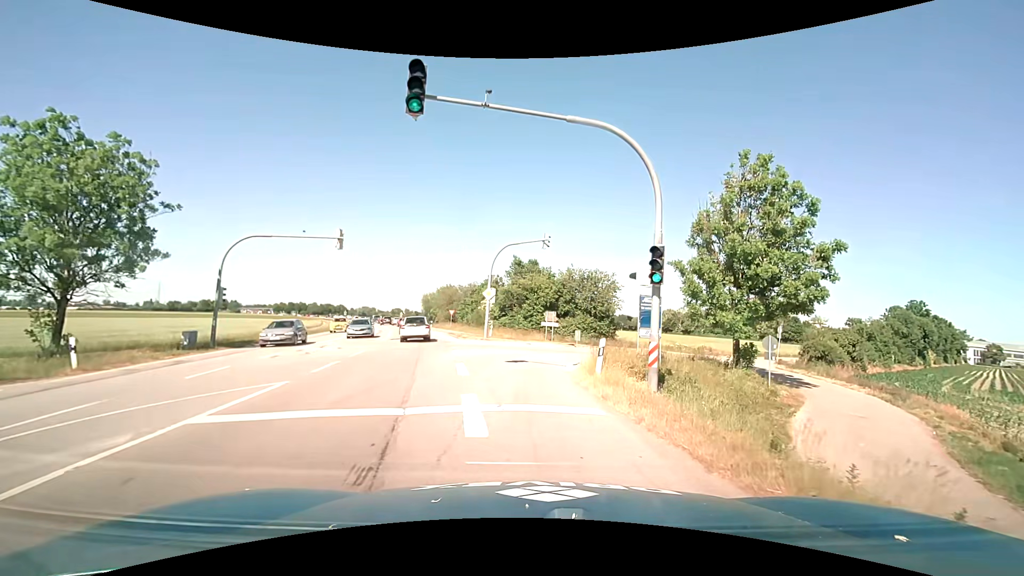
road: primary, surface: asphalt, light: Day
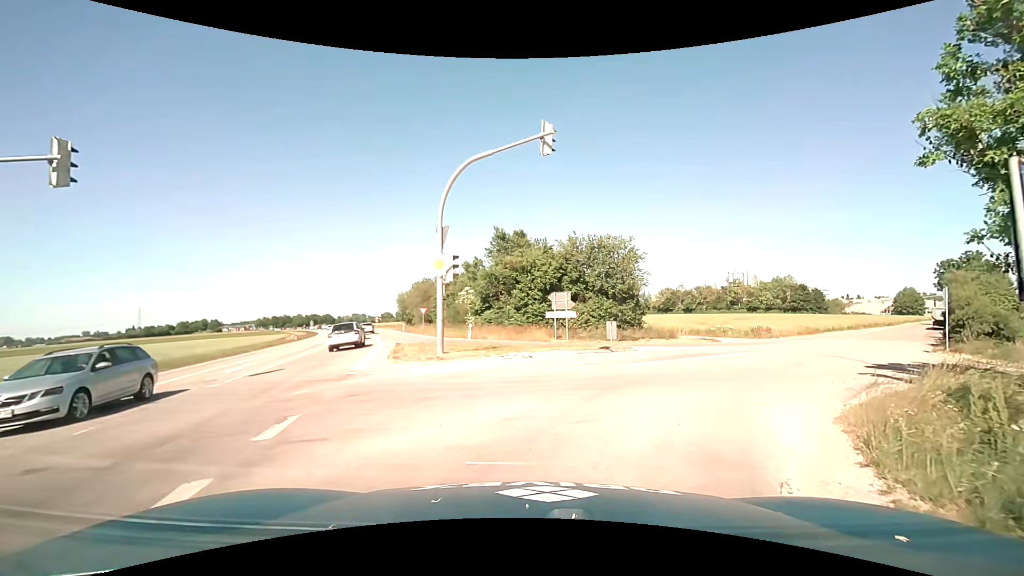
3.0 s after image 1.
(-0.1, +16.0) m; 0°
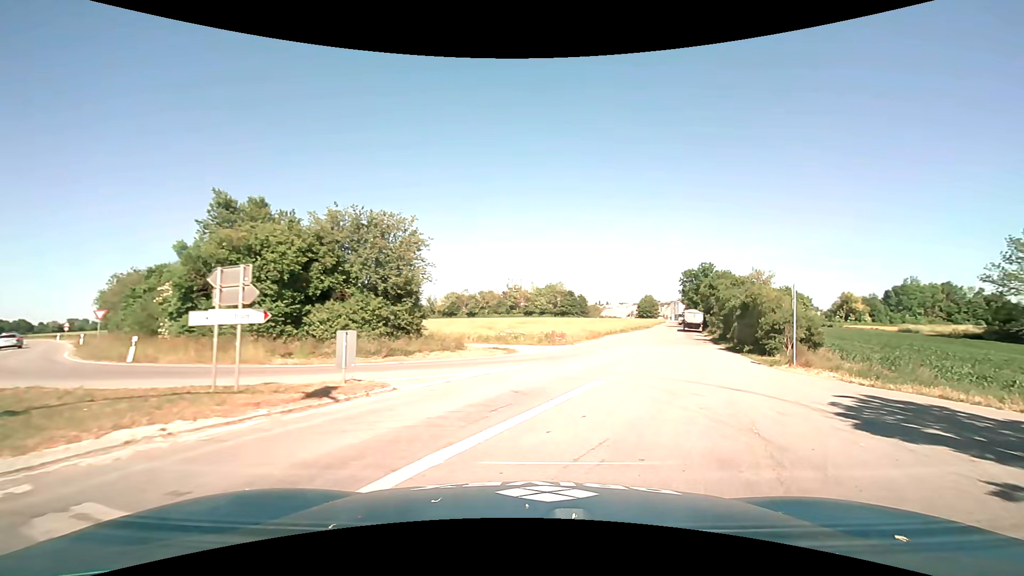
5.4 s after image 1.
(+2.1, +11.0) m; +24°
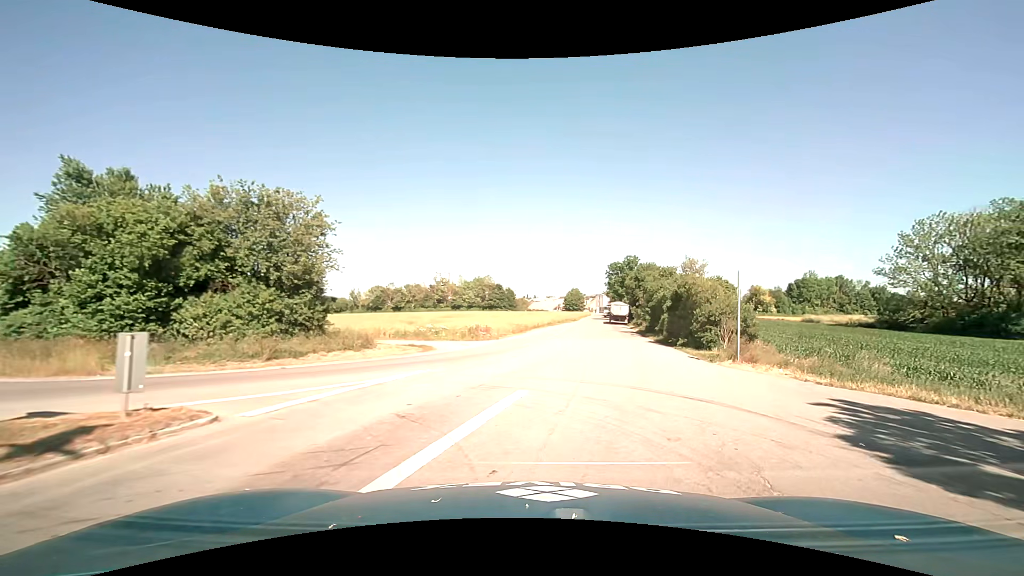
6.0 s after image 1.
(+0.2, +3.1) m; +9°
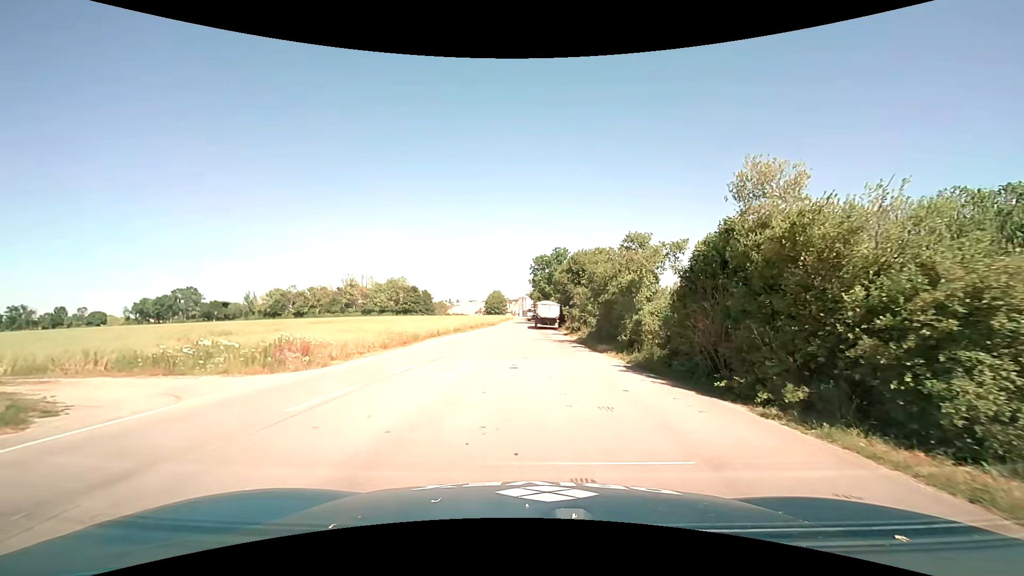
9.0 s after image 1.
(+2.2, +17.8) m; +9°
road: service
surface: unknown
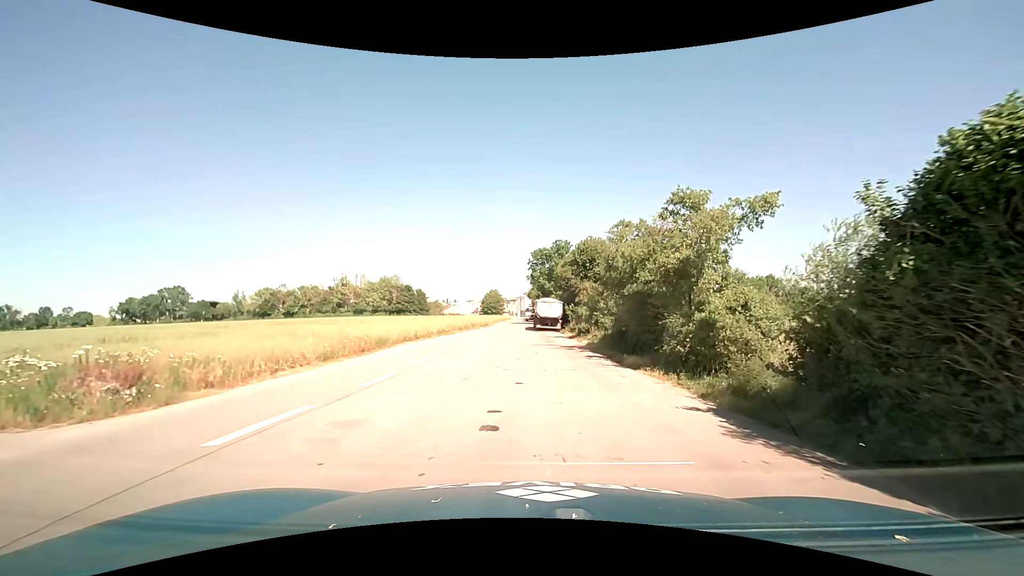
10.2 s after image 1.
(+0.1, +8.1) m; +1°
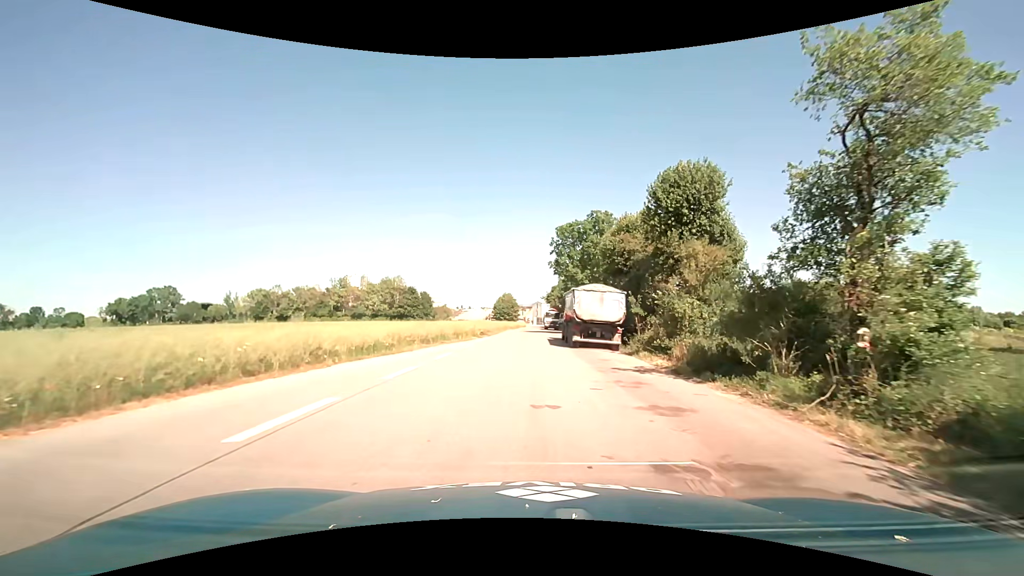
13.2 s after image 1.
(-0.8, +24.7) m; -3°
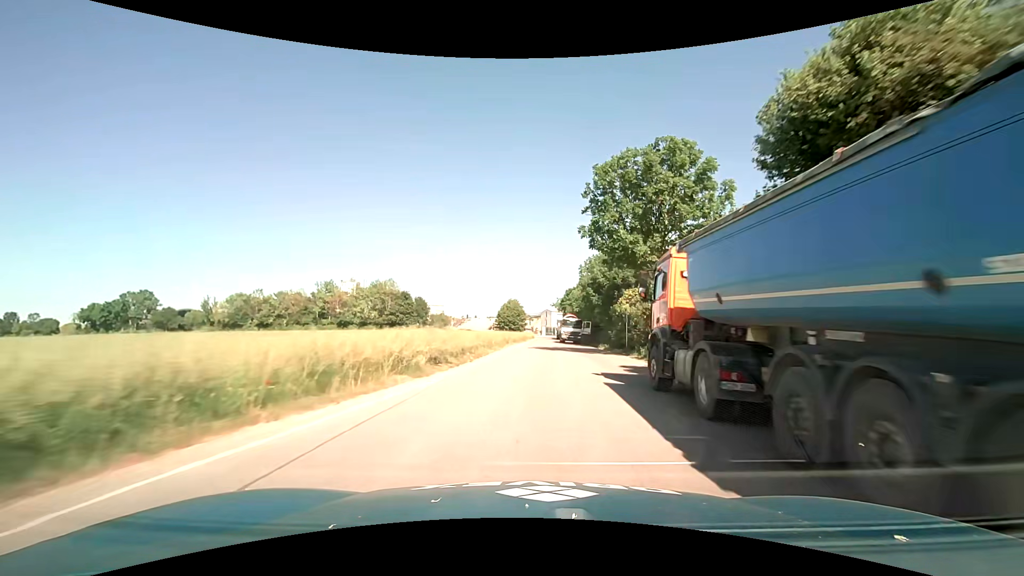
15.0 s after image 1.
(-0.1, +24.3) m; 0°
